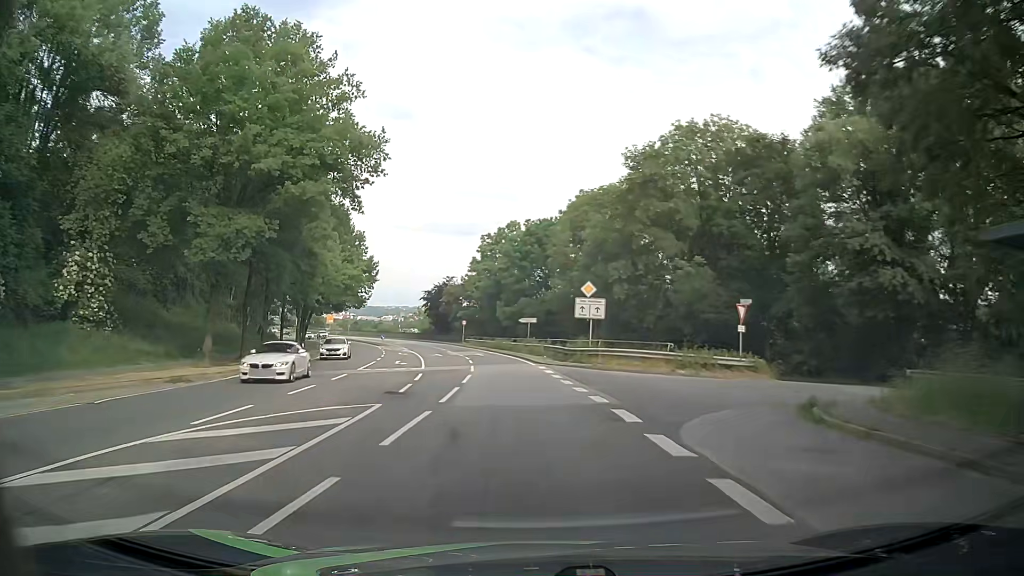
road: primary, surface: asphalt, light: Day
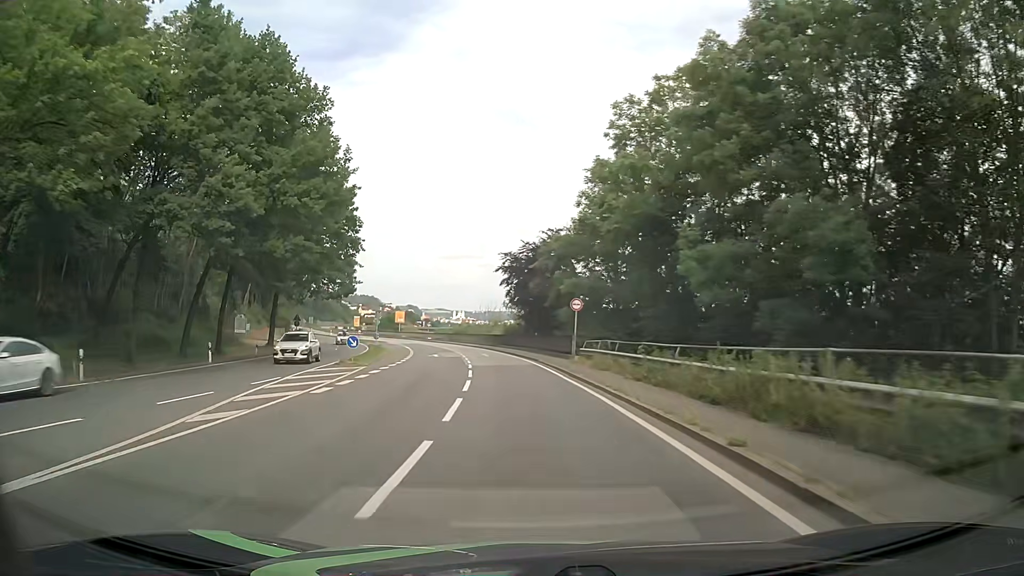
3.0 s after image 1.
(-4.9, +54.1) m; -10°
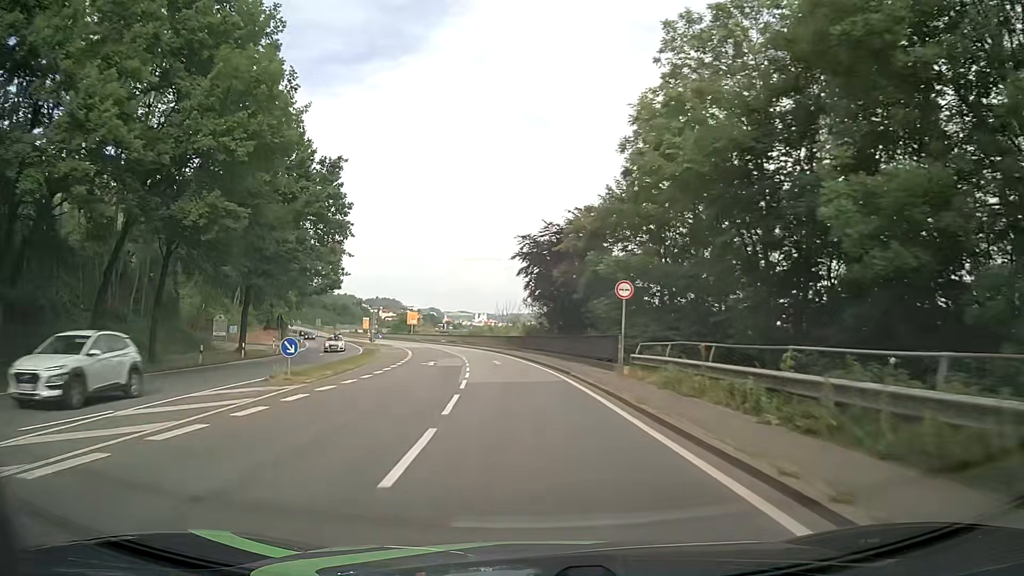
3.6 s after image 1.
(-0.2, +10.9) m; -3°
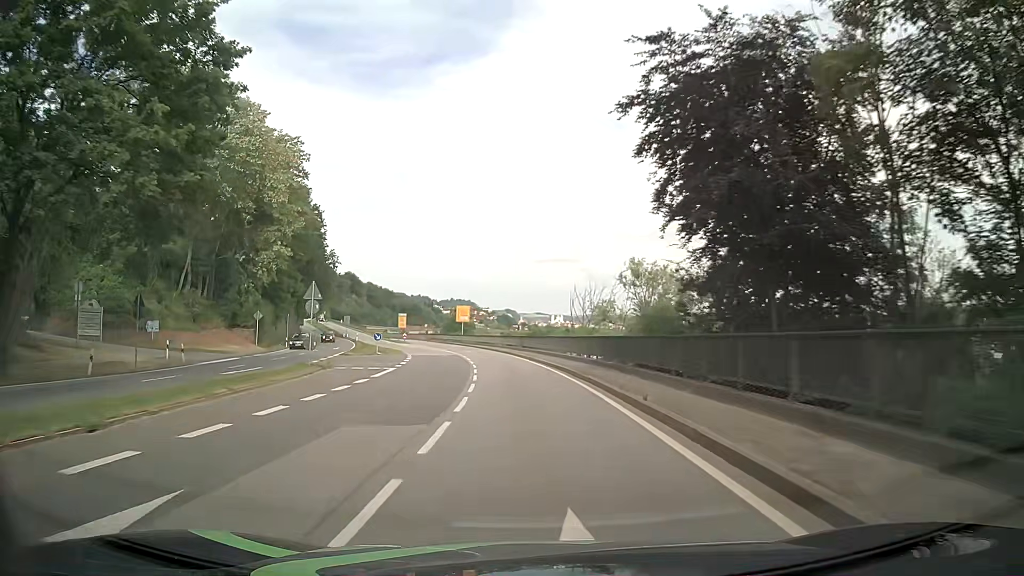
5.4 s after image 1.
(-1.5, +32.4) m; -6°
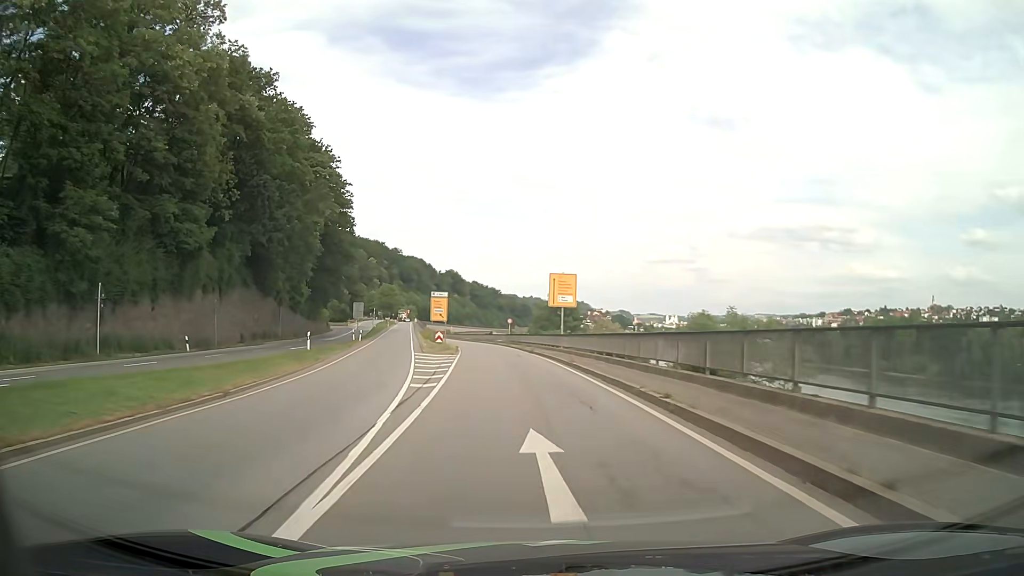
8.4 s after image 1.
(-4.3, +53.8) m; -9°
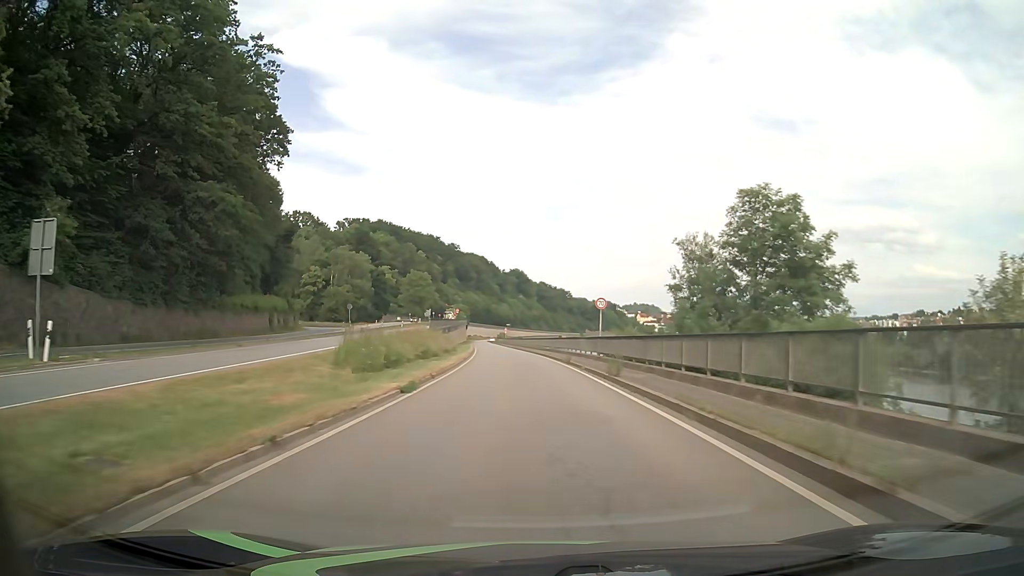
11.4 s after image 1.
(-3.1, +53.8) m; -6°
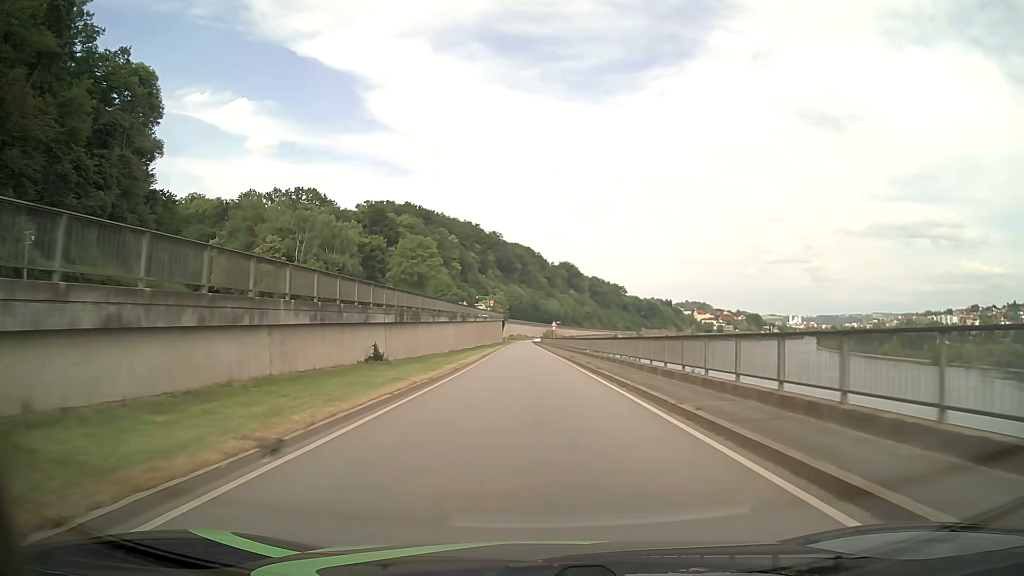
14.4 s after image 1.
(-2.0, +53.8) m; -4°
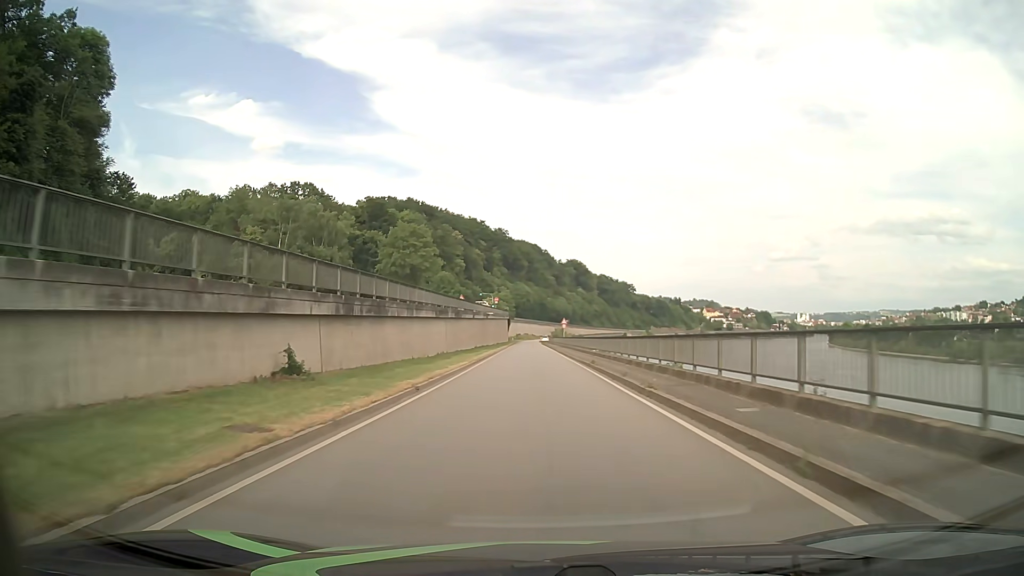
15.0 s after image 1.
(-0.1, +10.8) m; -1°
(0, +10) (0, +20) (0, +30) (-1, +40) (-1, +50) (-1, +60) (-1, +70) (-2, +80) (-2, +90) (-2, +100) m
